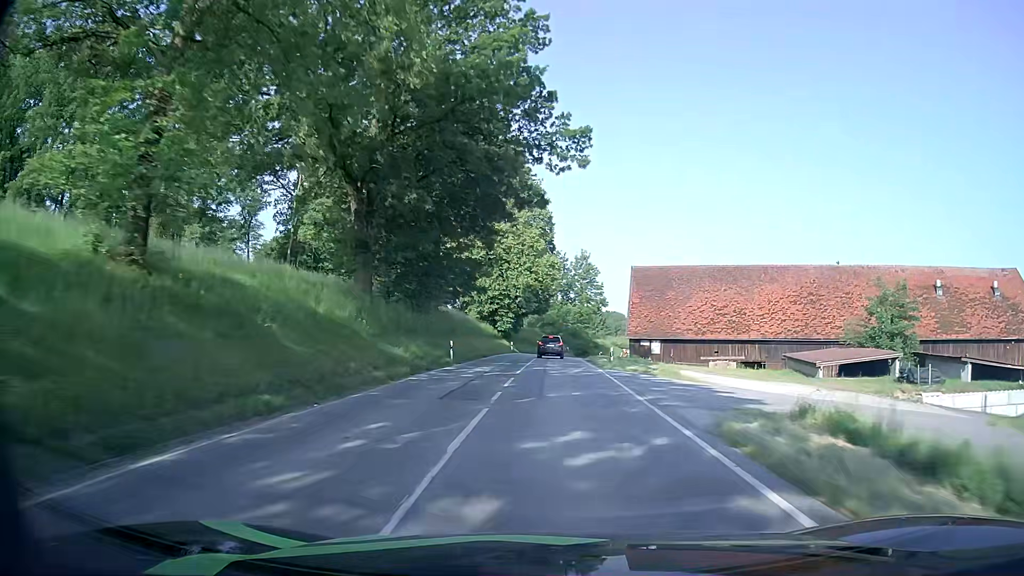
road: secondary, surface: asphalt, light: Day
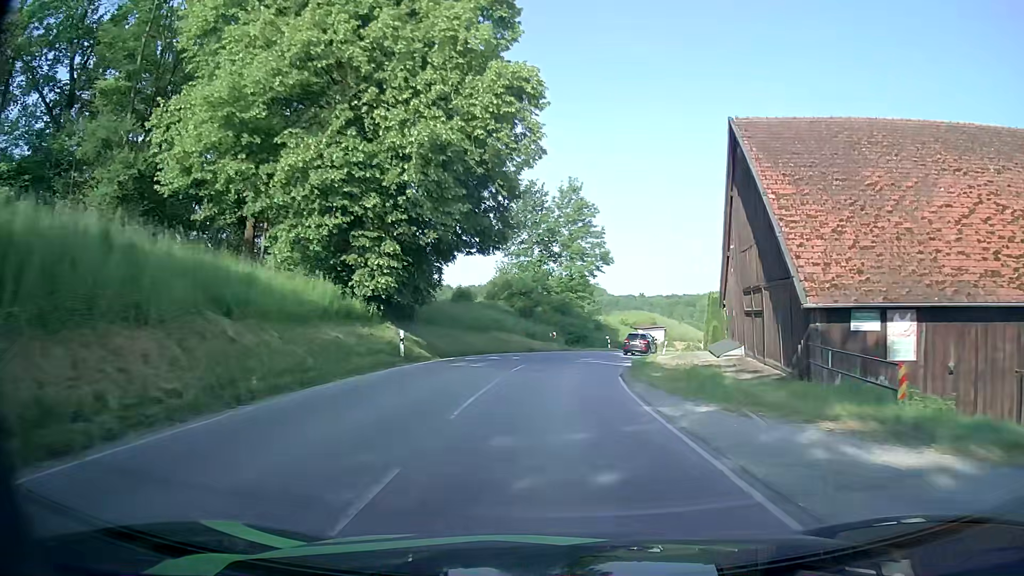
(+0.4, +45.0) m; +2°
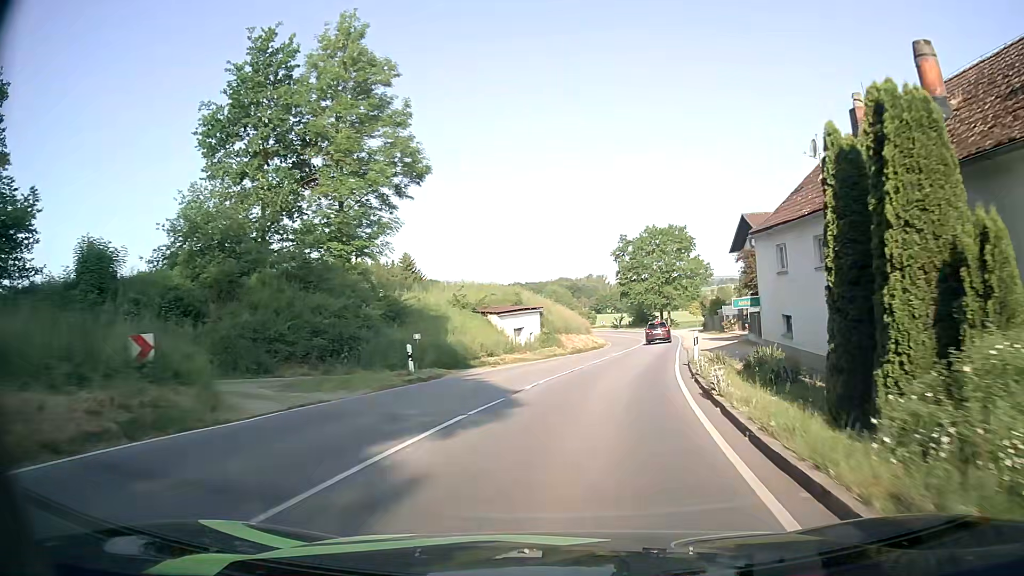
(+4.4, +42.1) m; +13°
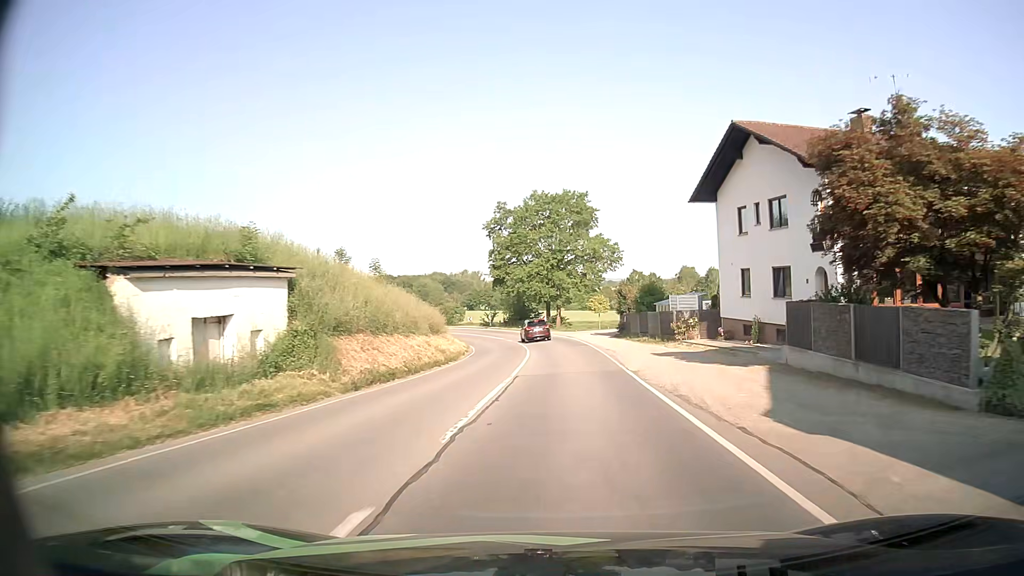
(+2.7, +26.2) m; +10°
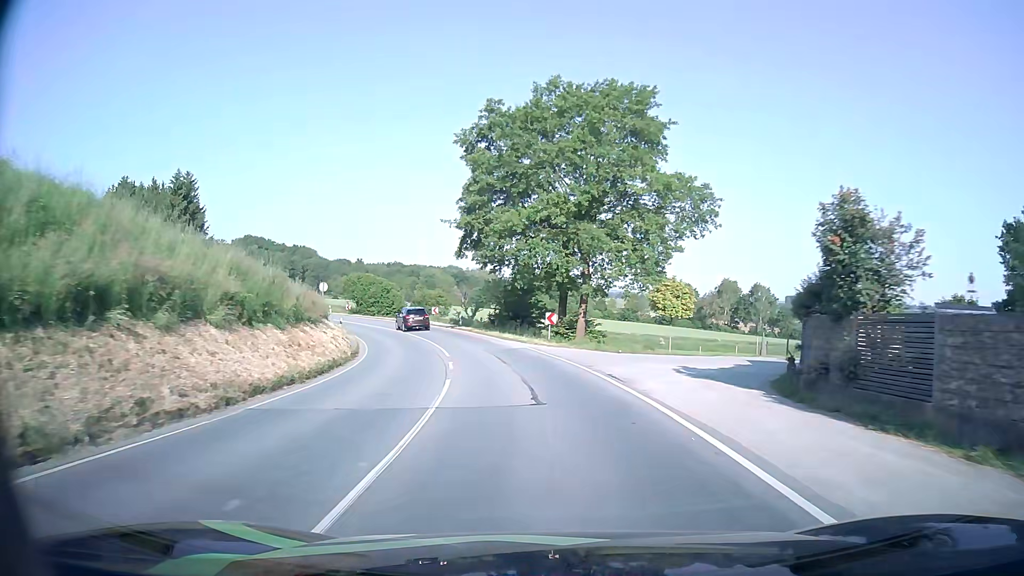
(+0.3, +35.7) m; -2°
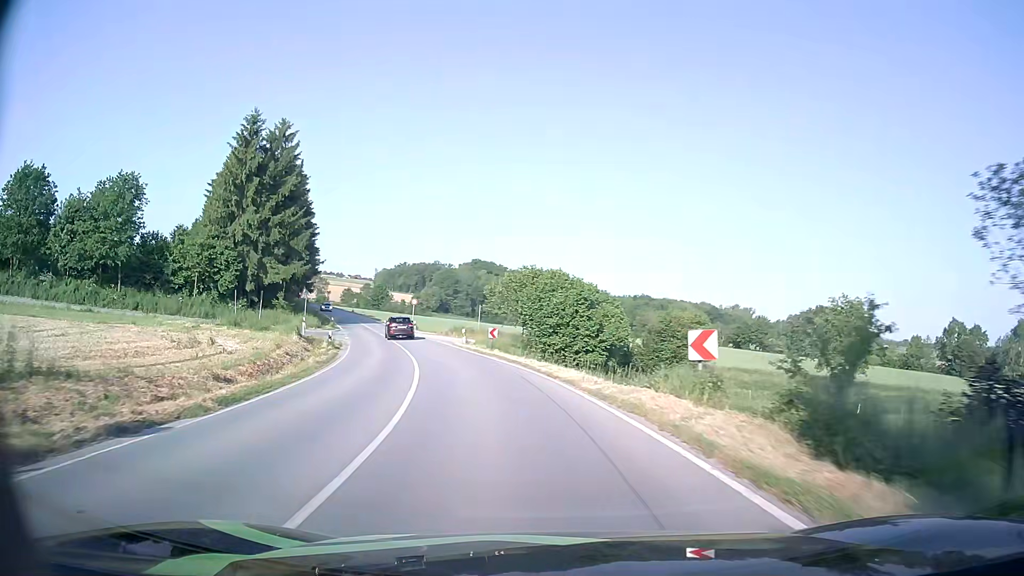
(-7.0, +44.4) m; -21°
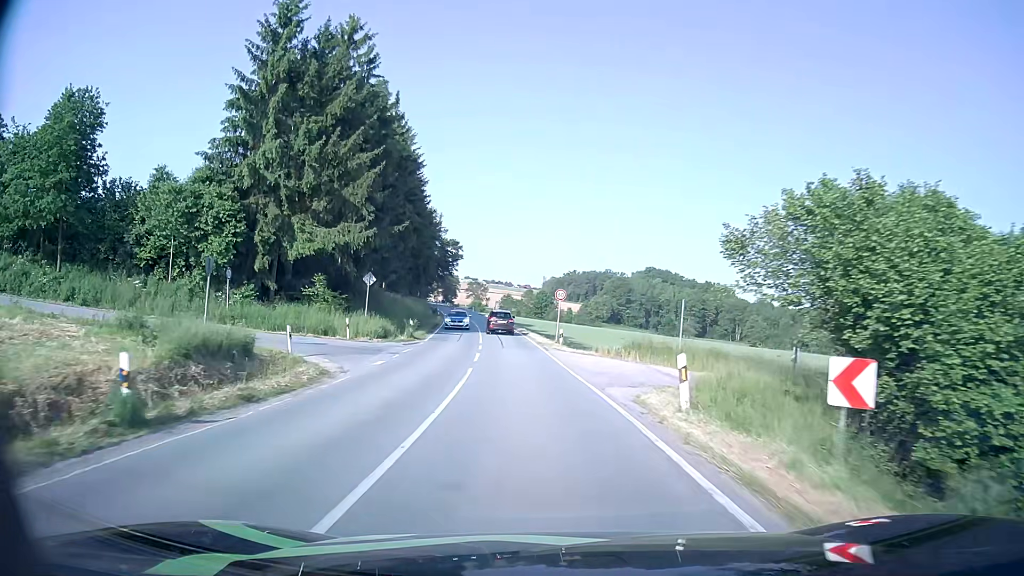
(-4.0, +28.7) m; -15°
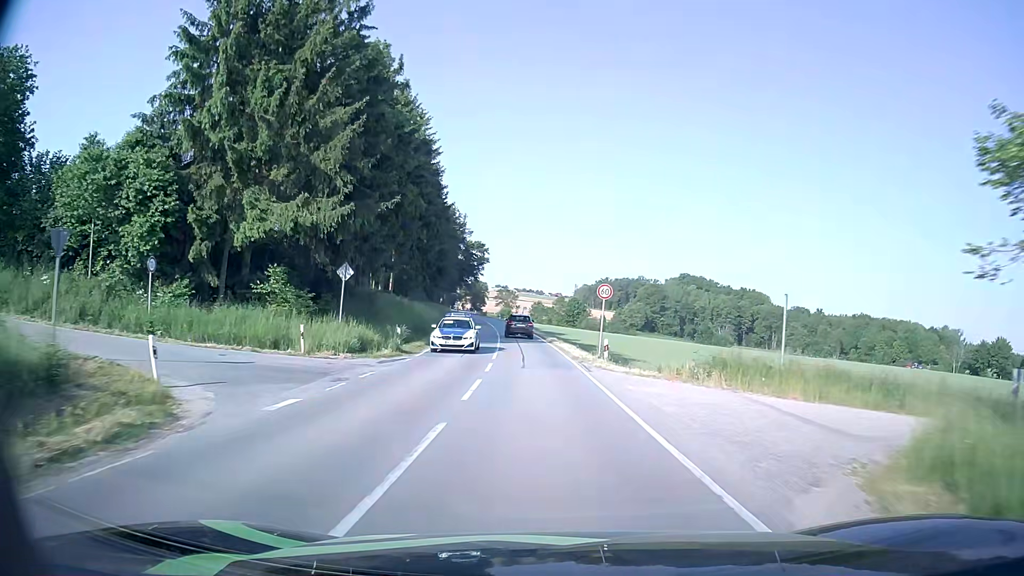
(-0.2, +10.1) m; -3°
